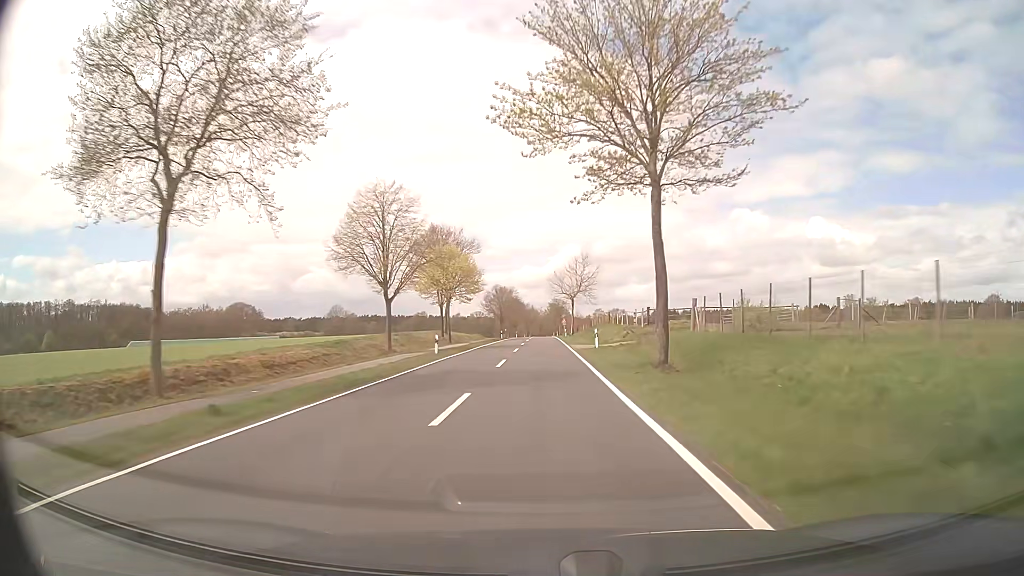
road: secondary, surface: asphalt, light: Day
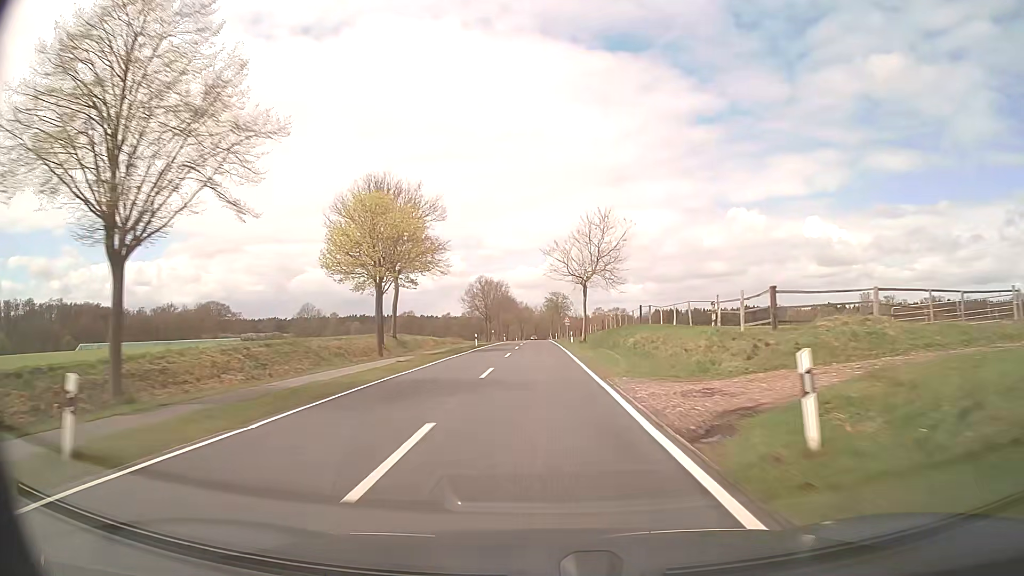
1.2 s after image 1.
(+0.1, +28.1) m; 0°
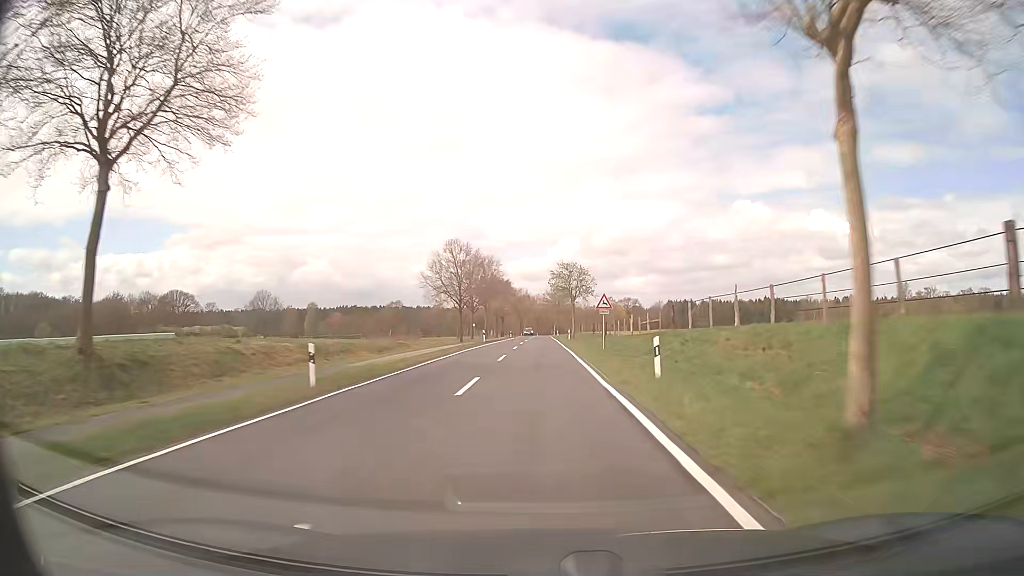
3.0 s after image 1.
(0.0, +41.5) m; 0°
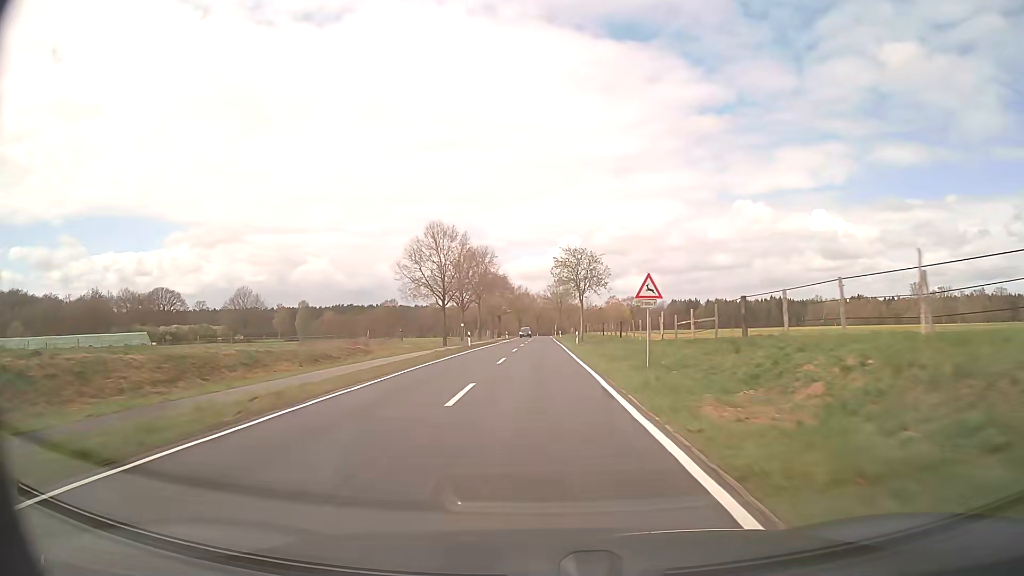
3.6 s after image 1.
(0.0, +13.5) m; 0°
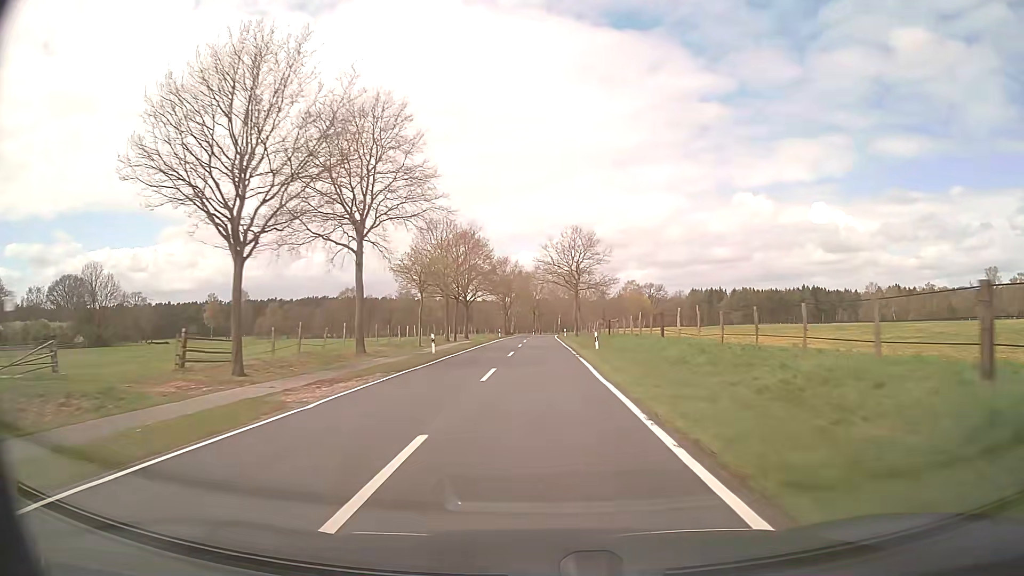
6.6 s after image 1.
(-0.3, +68.3) m; 0°
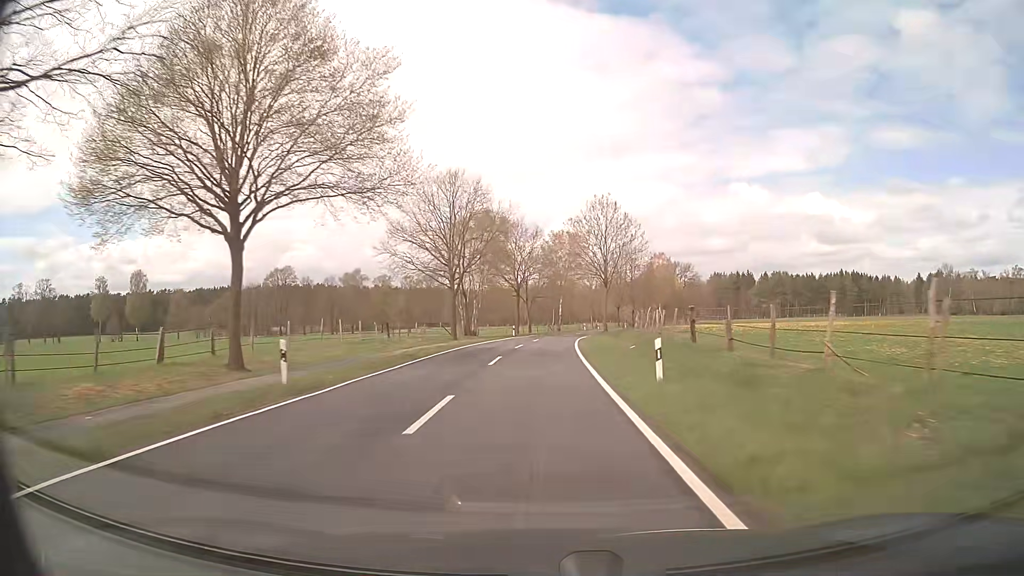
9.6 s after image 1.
(+0.2, +69.1) m; +1°
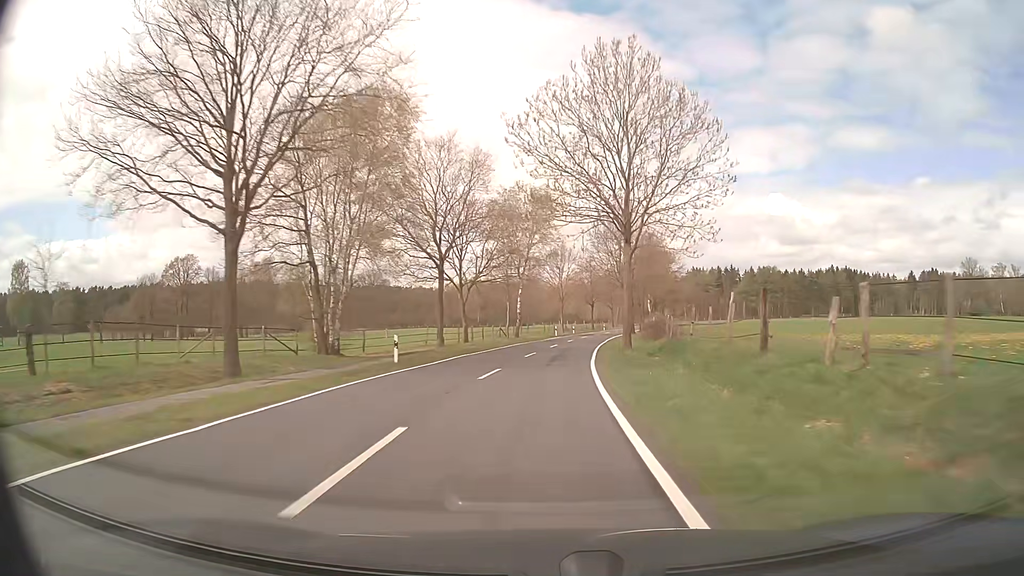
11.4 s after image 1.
(+0.9, +39.7) m; +3°
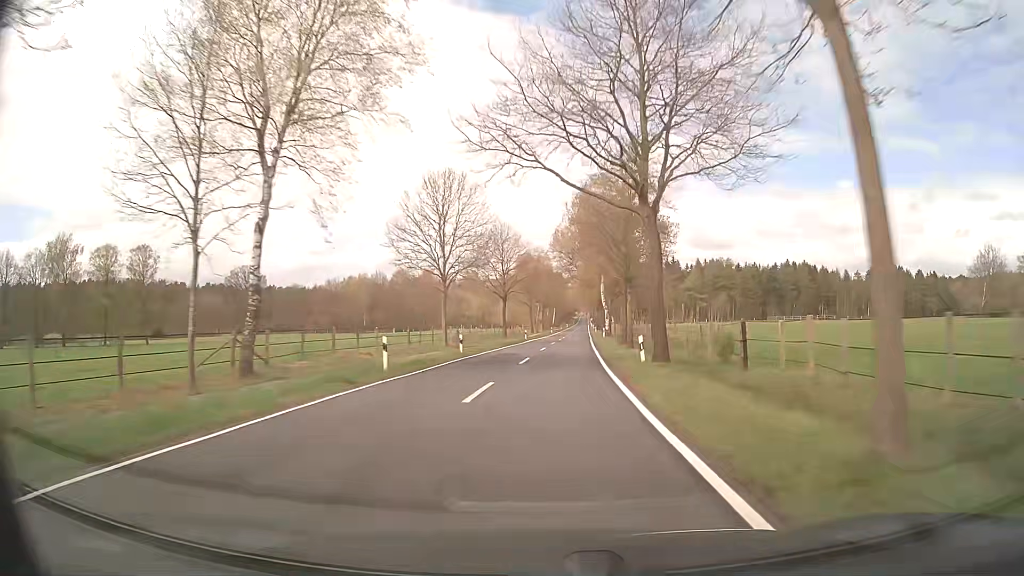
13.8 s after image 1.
(+3.5, +53.5) m; +7°
(0, +10) (0, +20) (+1, +30) (+2, +40) (+3, +50) (+3, +60) (+4, +70) (+5, +80) (+5, +90) (+6, +100) m
